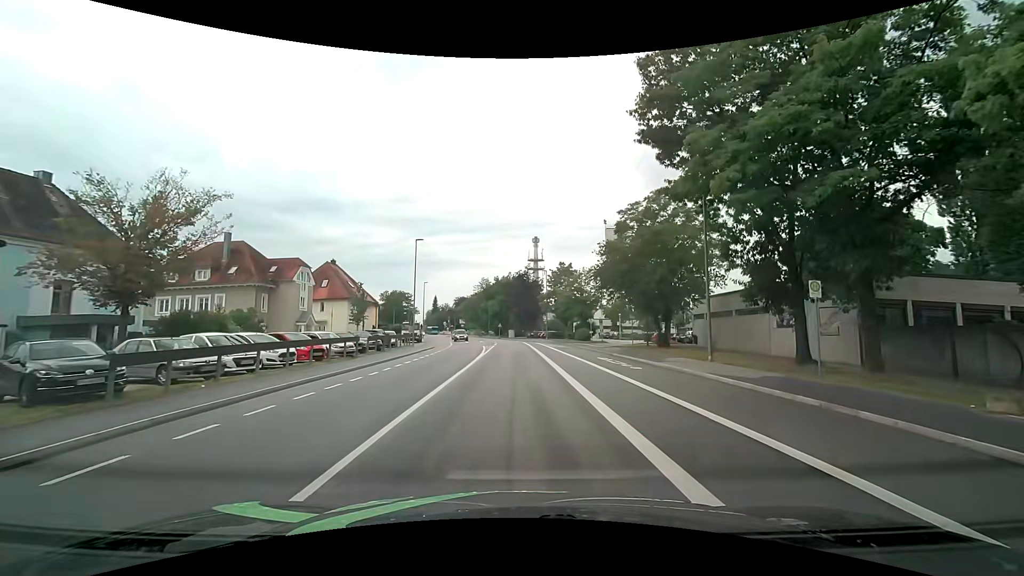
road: tertiary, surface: asphalt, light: Day
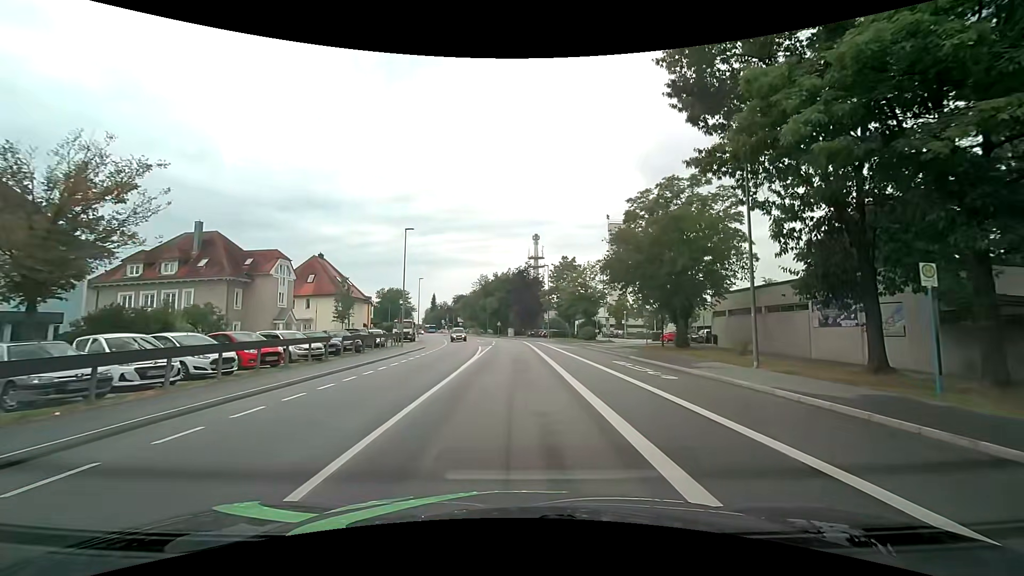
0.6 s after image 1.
(0.0, +4.5) m; 0°
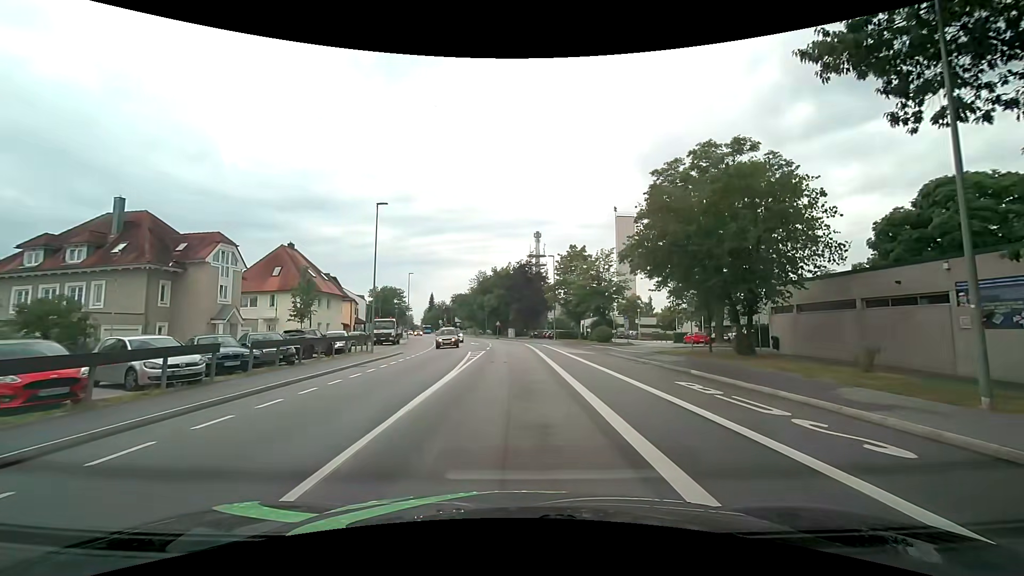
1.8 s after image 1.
(0.0, +9.1) m; 0°
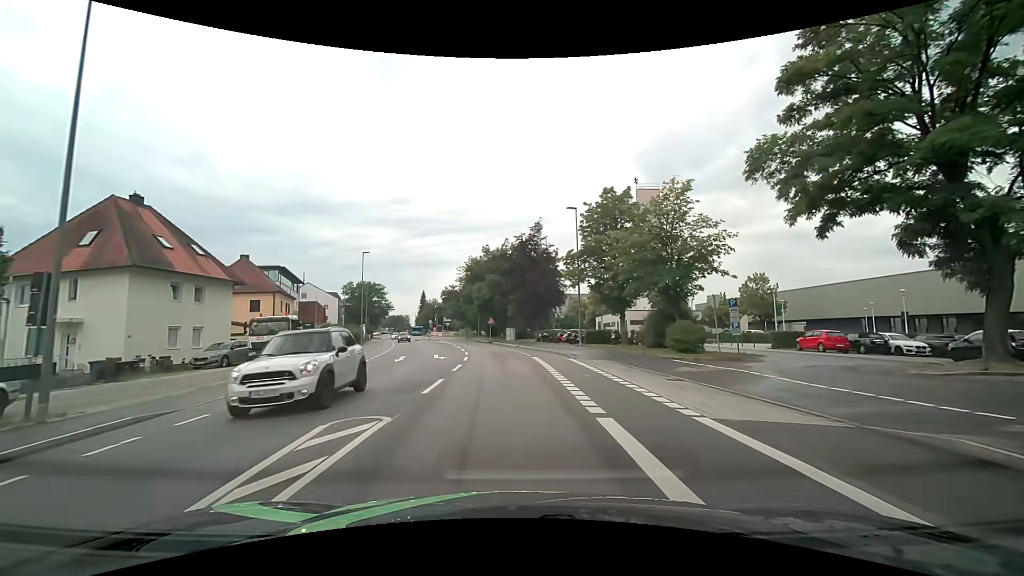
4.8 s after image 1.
(+0.2, +23.4) m; +1°
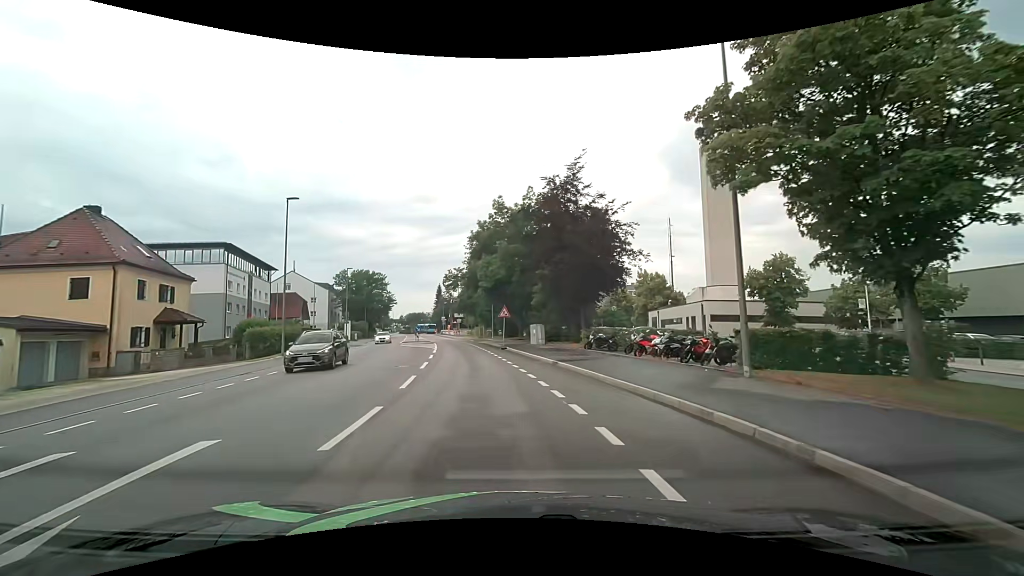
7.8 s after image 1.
(-0.5, +23.2) m; -3°
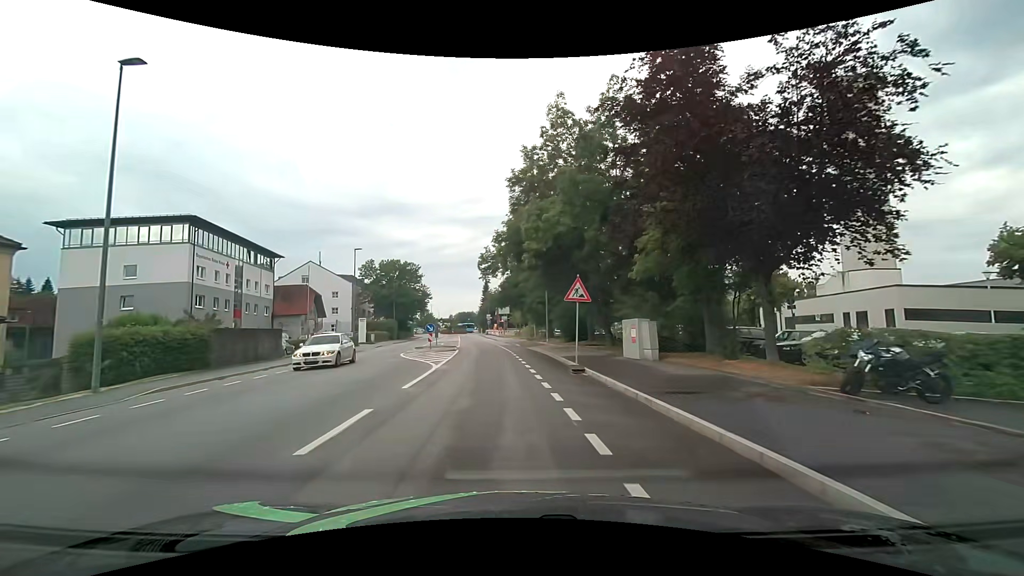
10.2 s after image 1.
(-1.1, +18.4) m; -6°
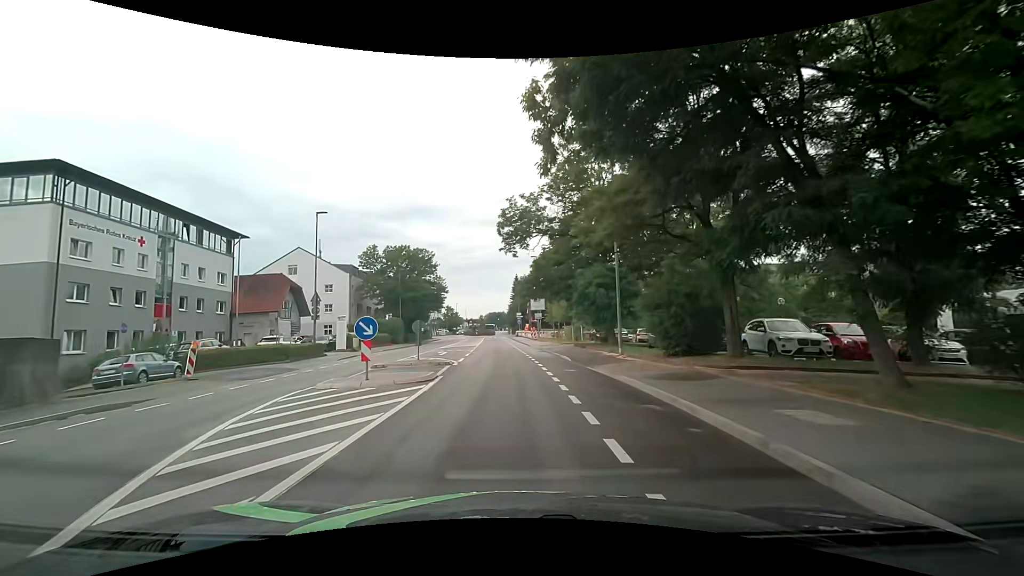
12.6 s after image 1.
(-0.7, +18.3) m; -4°
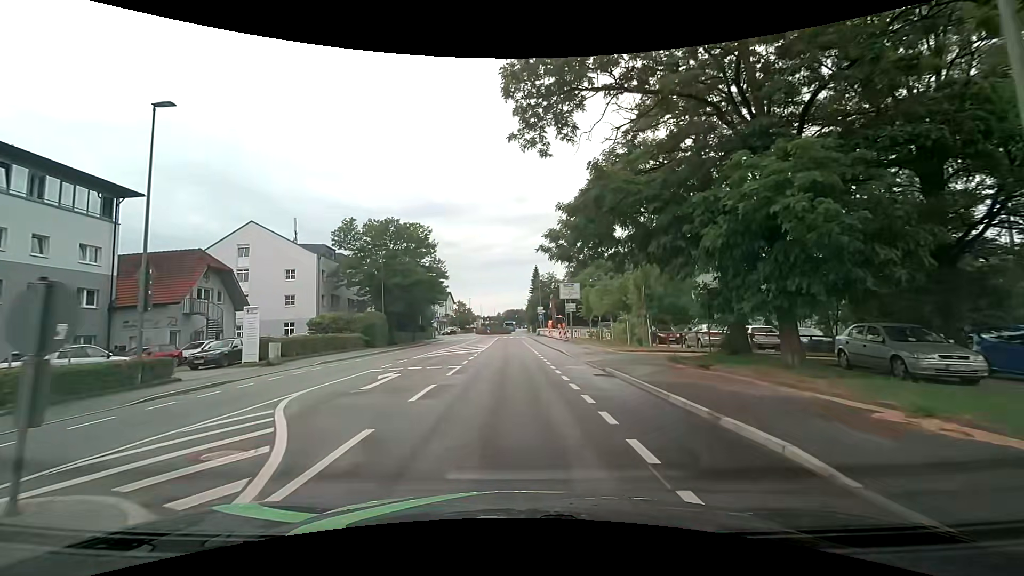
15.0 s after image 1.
(-0.2, +18.2) m; -1°
(0, +10) (0, +20) (-1, +30) (-1, +40) (-1, +50) (-2, +60) (-2, +70) (-2, +80) (-2, +90) (+1, +99) m
